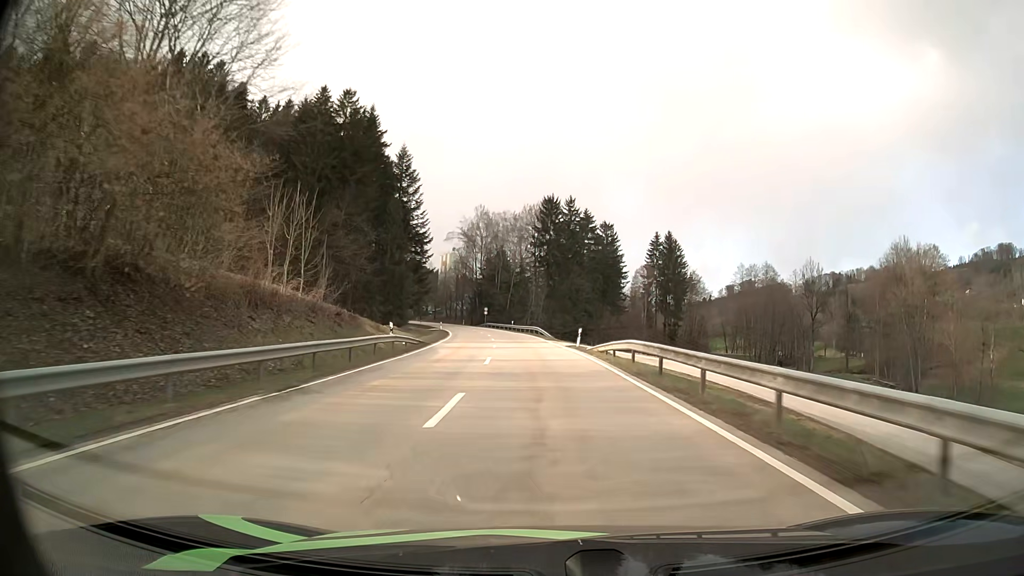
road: secondary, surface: asphalt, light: Day
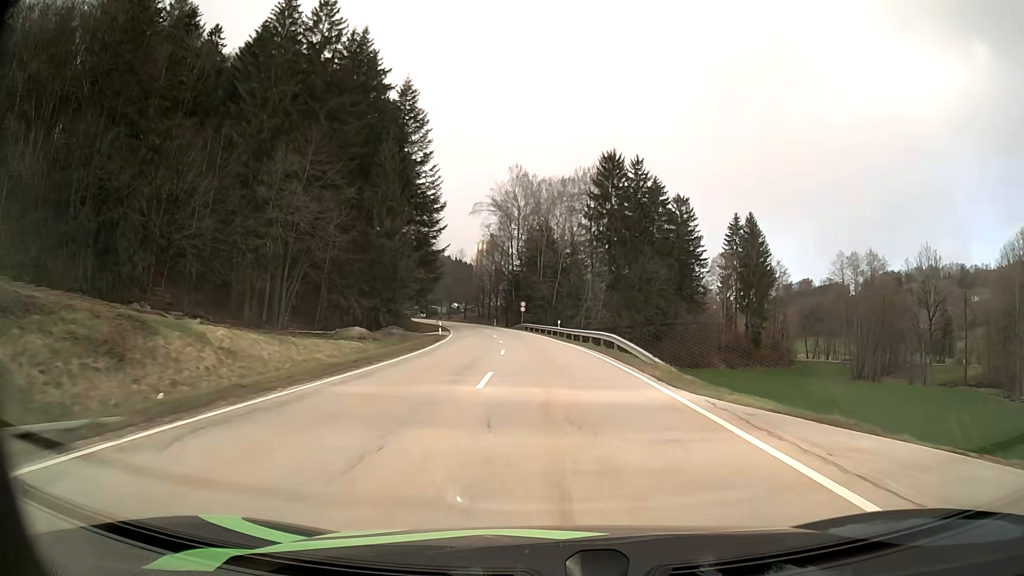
(-1.5, +34.8) m; -4°
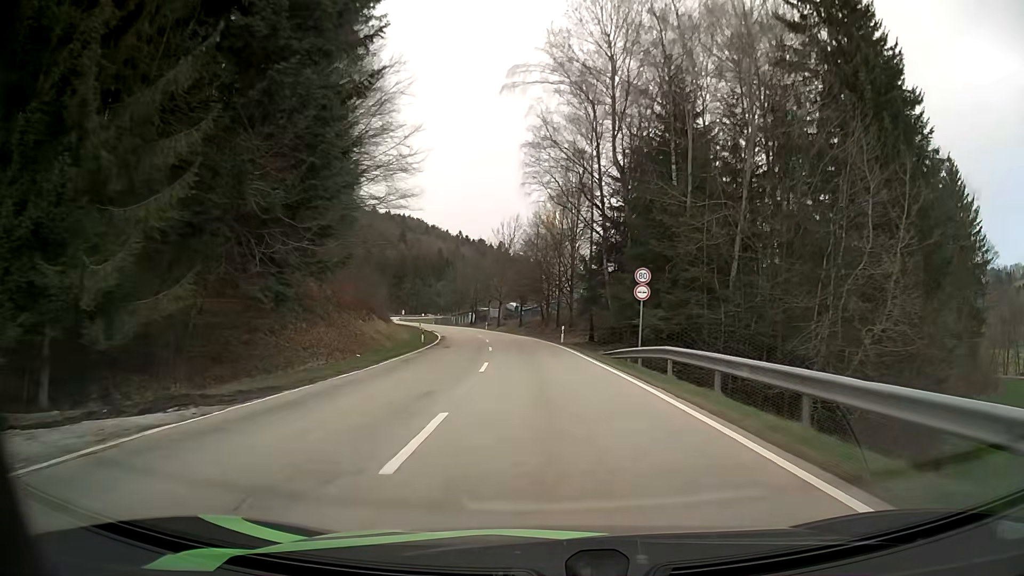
(-3.4, +59.2) m; -7°
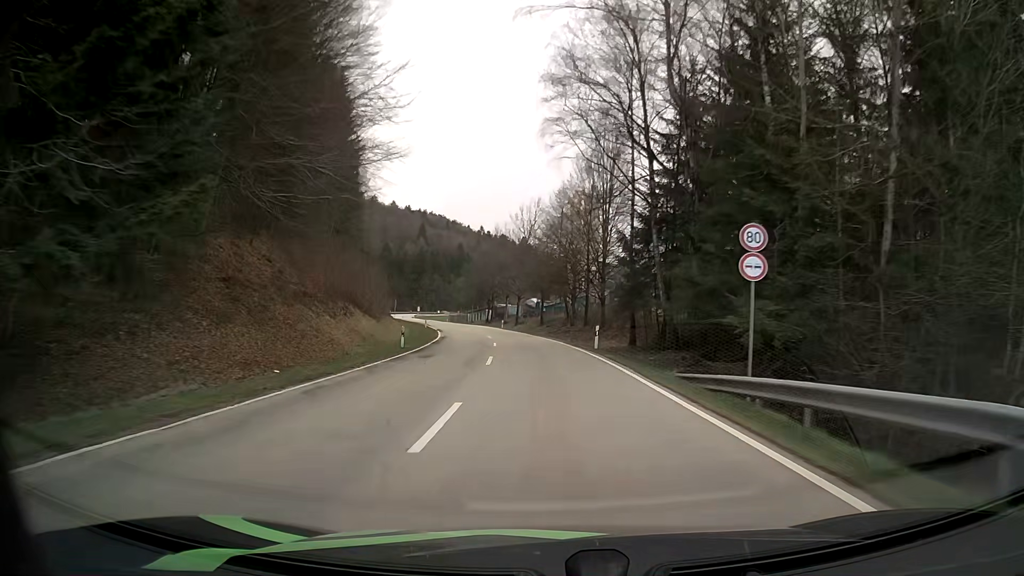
(-0.2, +11.8) m; -2°
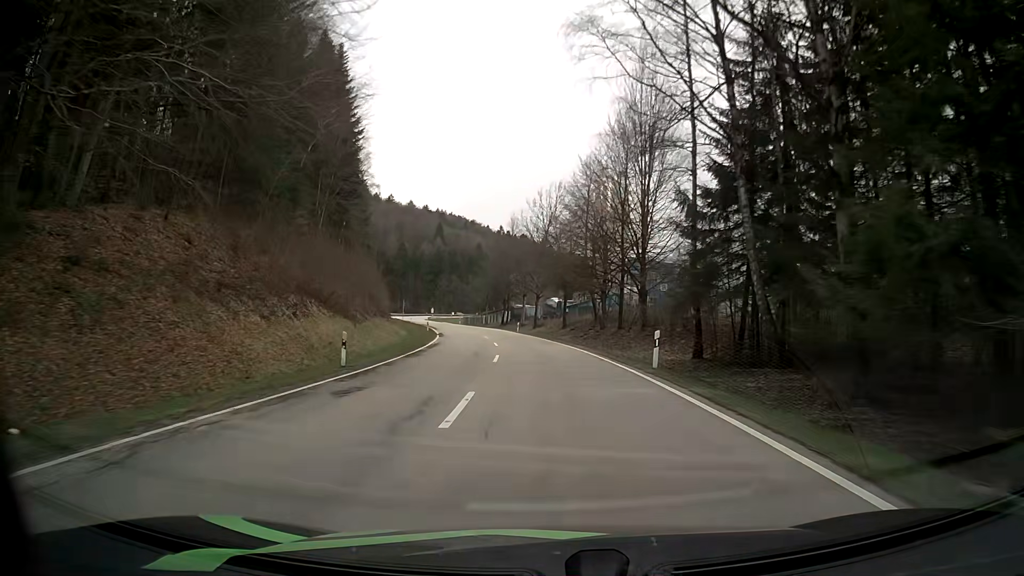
(-0.2, +11.7) m; -2°
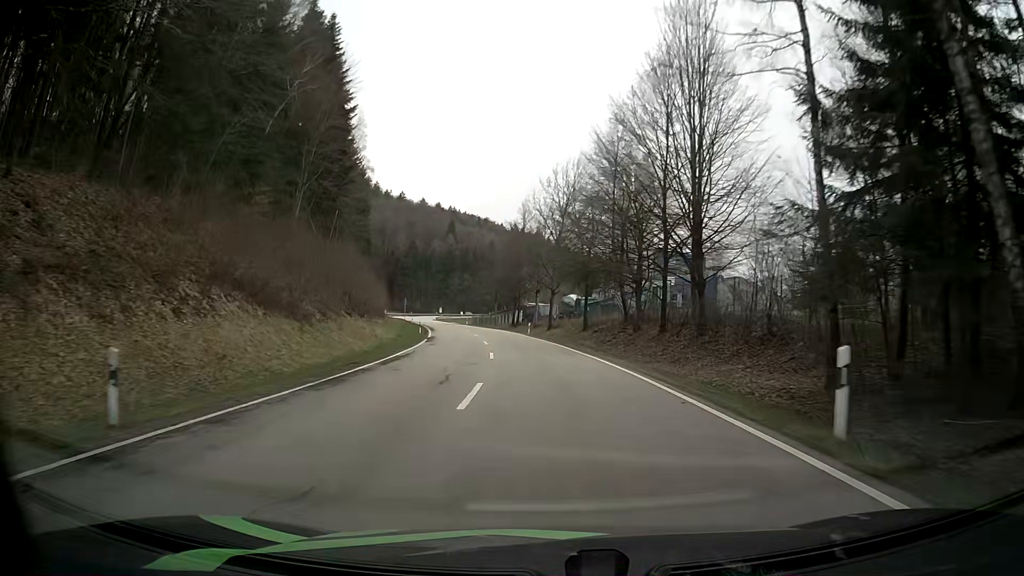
(-0.1, +11.4) m; -2°
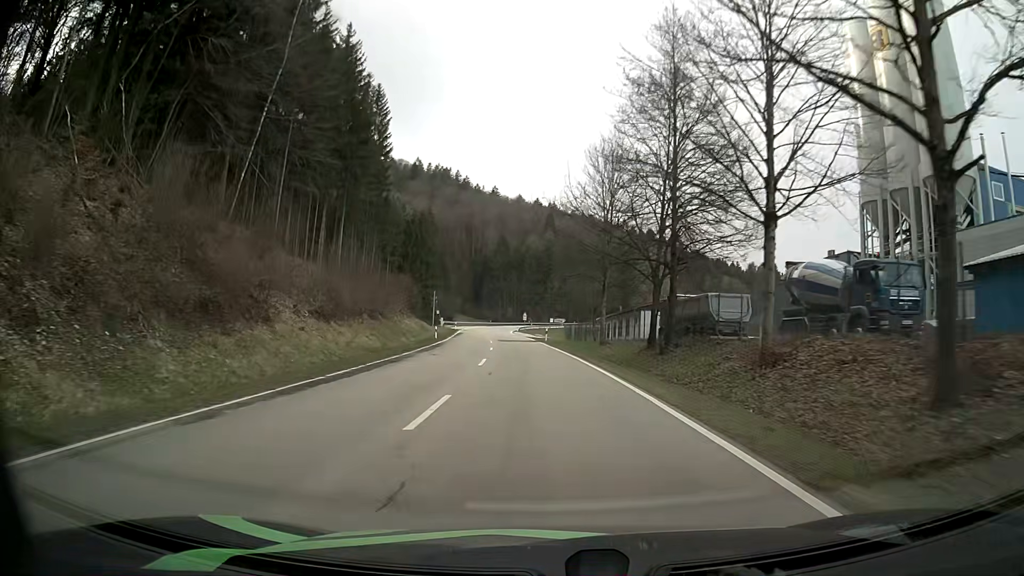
(-3.4, +53.5) m; -9°
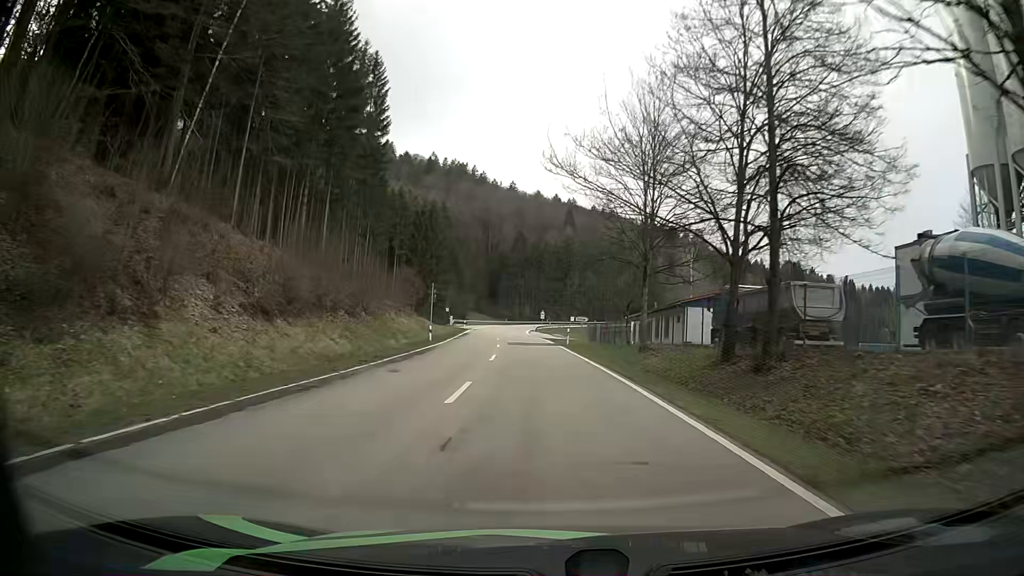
(-0.1, +10.5) m; -1°
(0, +10) (0, +20) (-1, +30) (-1, +40) (-2, +50) (-3, +60) (-4, +70) (-5, +80) (-5, +90) (-6, +100) m
